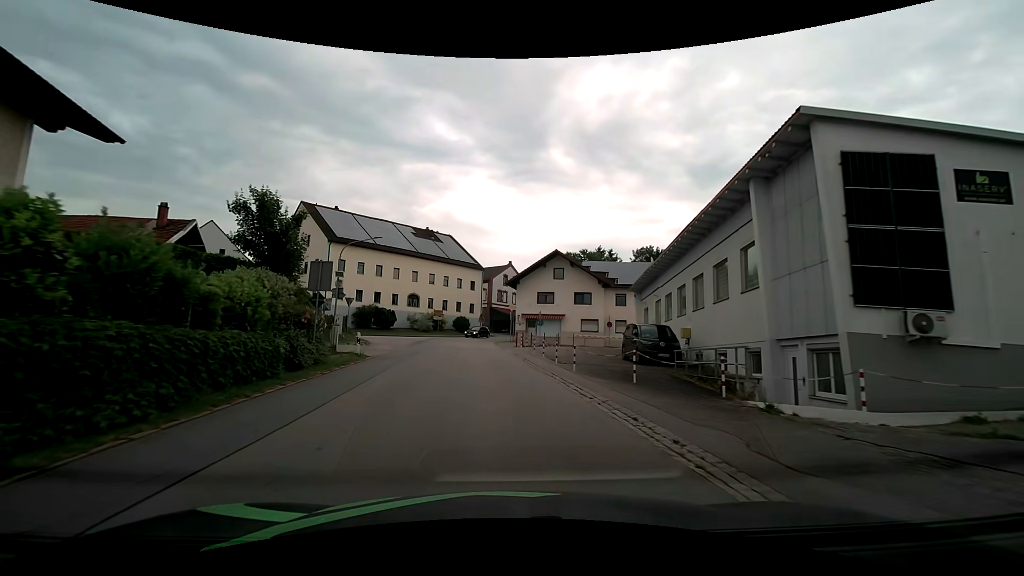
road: secondary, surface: asphalt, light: Day
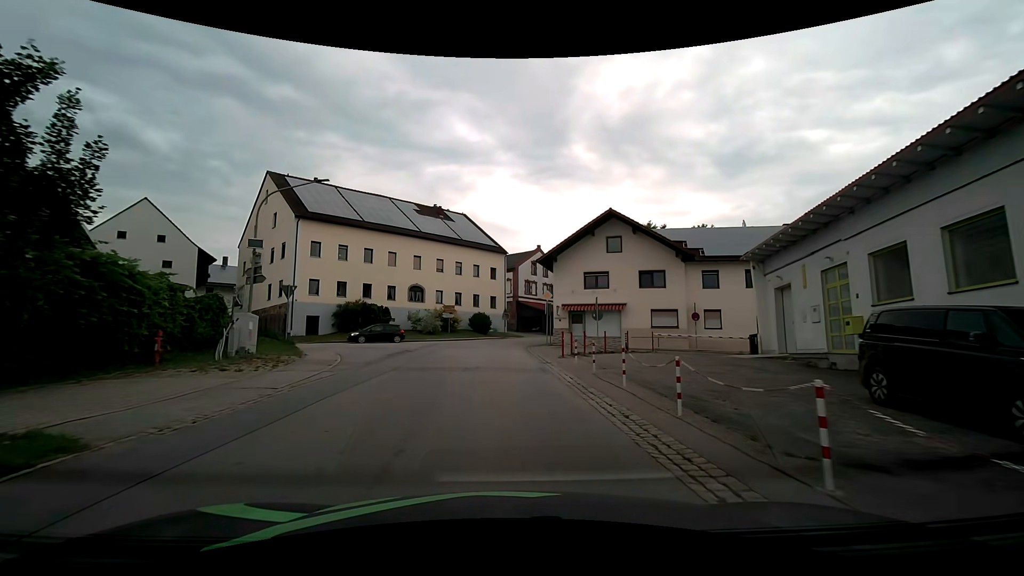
(-0.4, +15.9) m; -3°
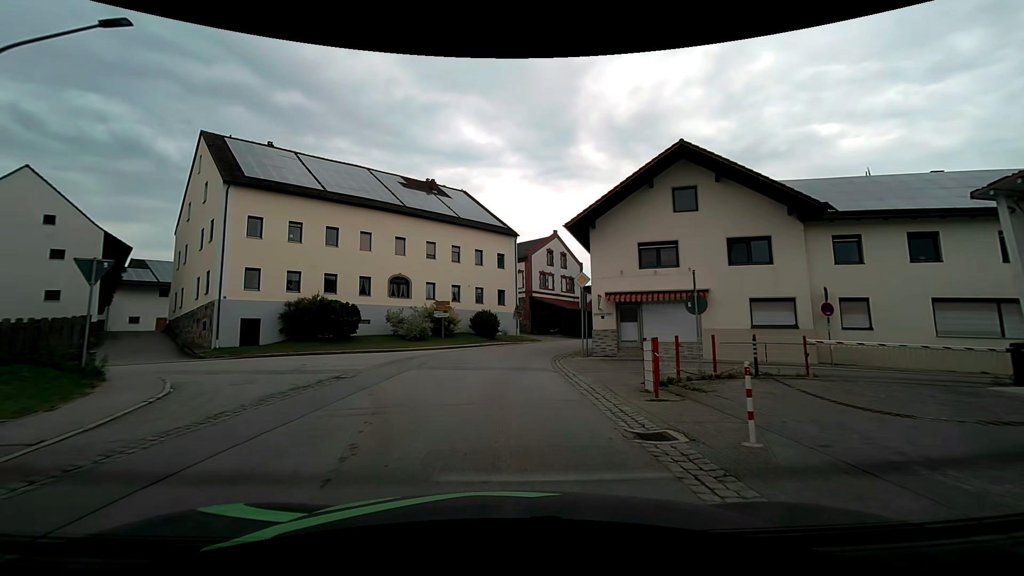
(-0.1, +12.4) m; -1°
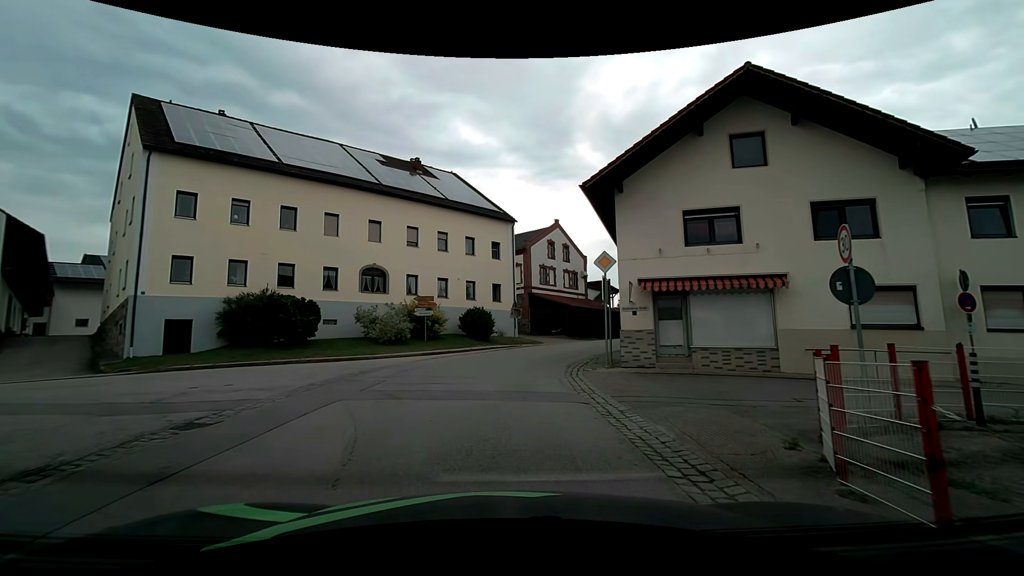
(+0.1, +6.3) m; +1°
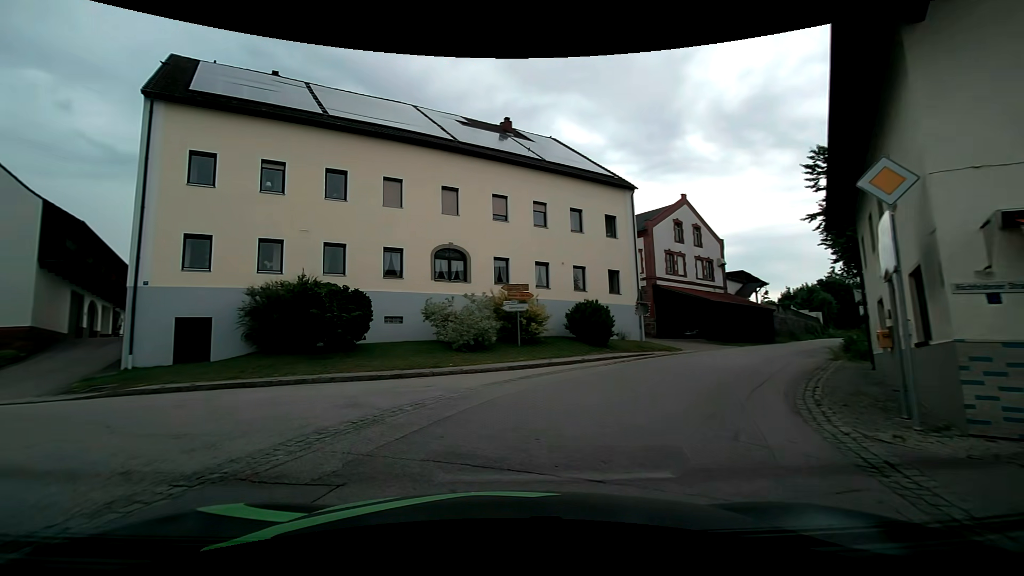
(-0.3, +9.0) m; -14°
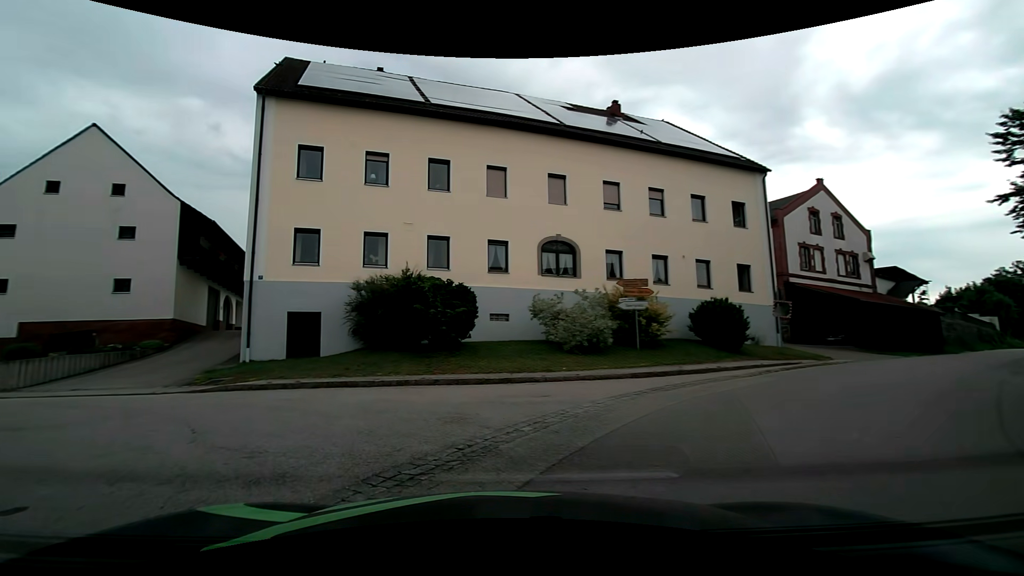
(-0.2, +2.1) m; -9°
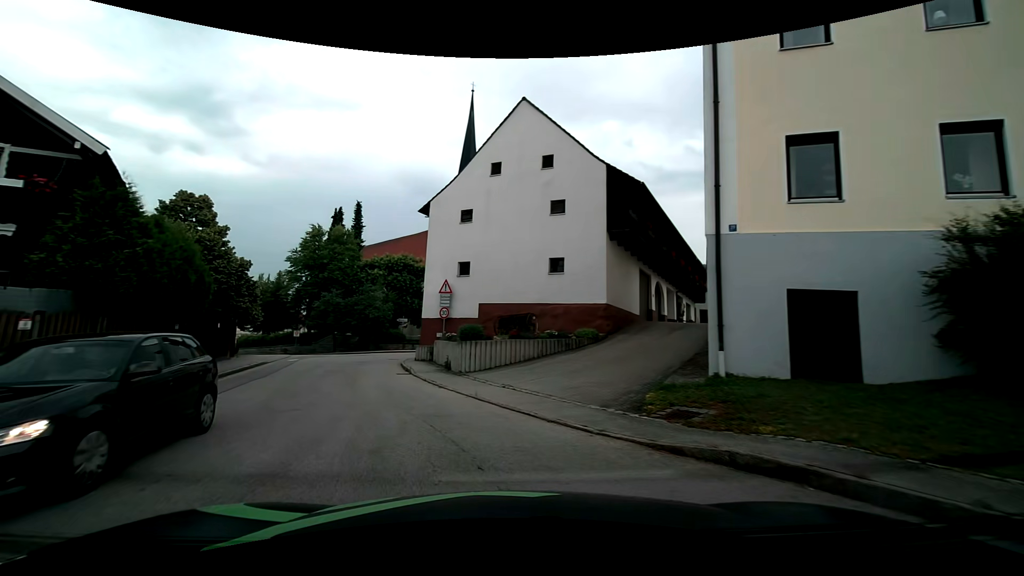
(-4.1, +8.6) m; -45°
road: tertiary
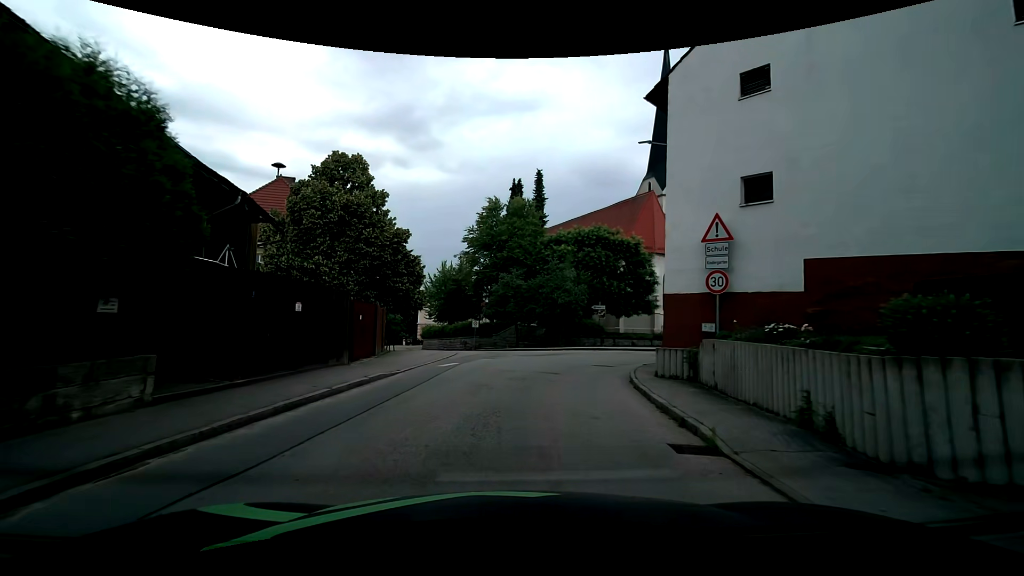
(-3.1, +12.6) m; -21°
(0, +10) (+2, +20) (+8, +28) (+16, +33) (+26, +36) (+36, +38) (+46, +39) (+56, +41) (+66, +42) (+75, +43) m
